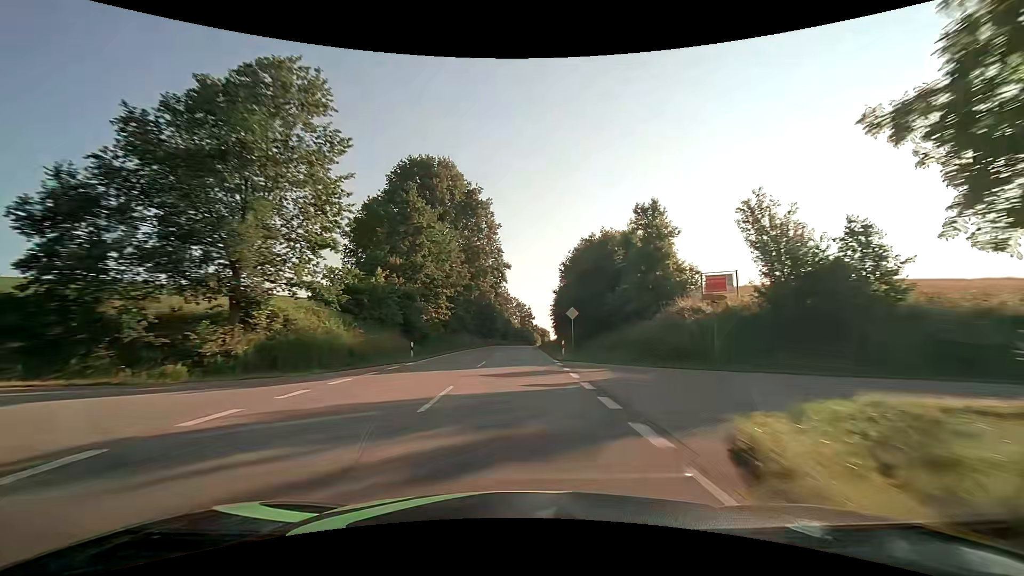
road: secondary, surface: asphalt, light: Day
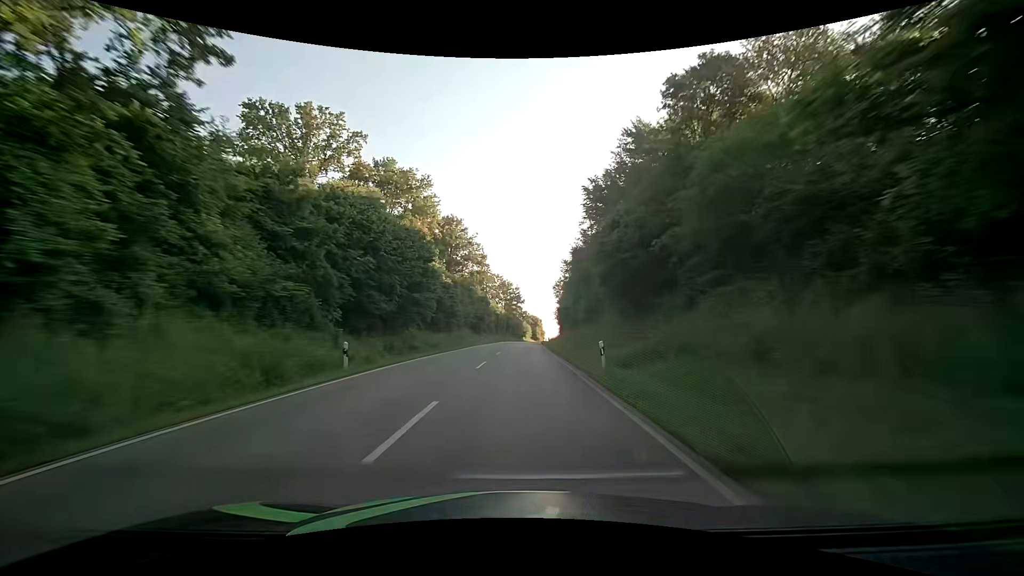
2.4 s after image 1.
(+0.8, +63.4) m; +2°
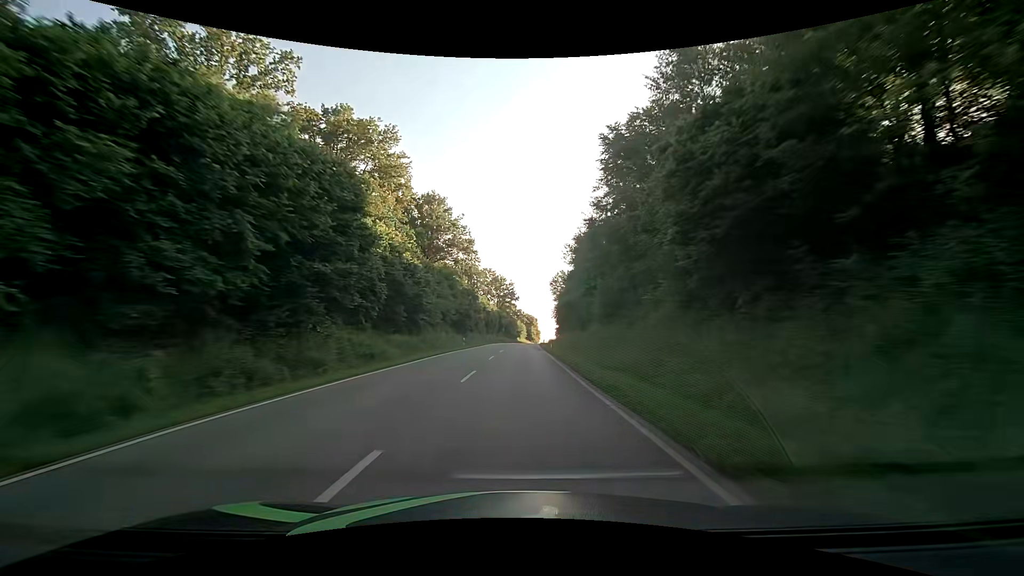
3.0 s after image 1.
(+0.1, +15.9) m; +1°
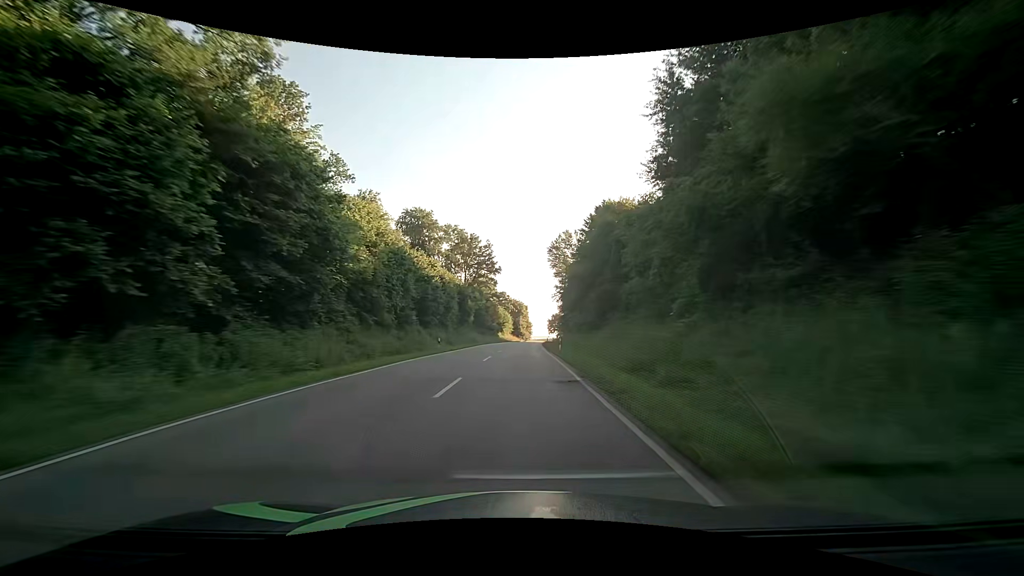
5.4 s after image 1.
(+1.0, +63.7) m; +2°
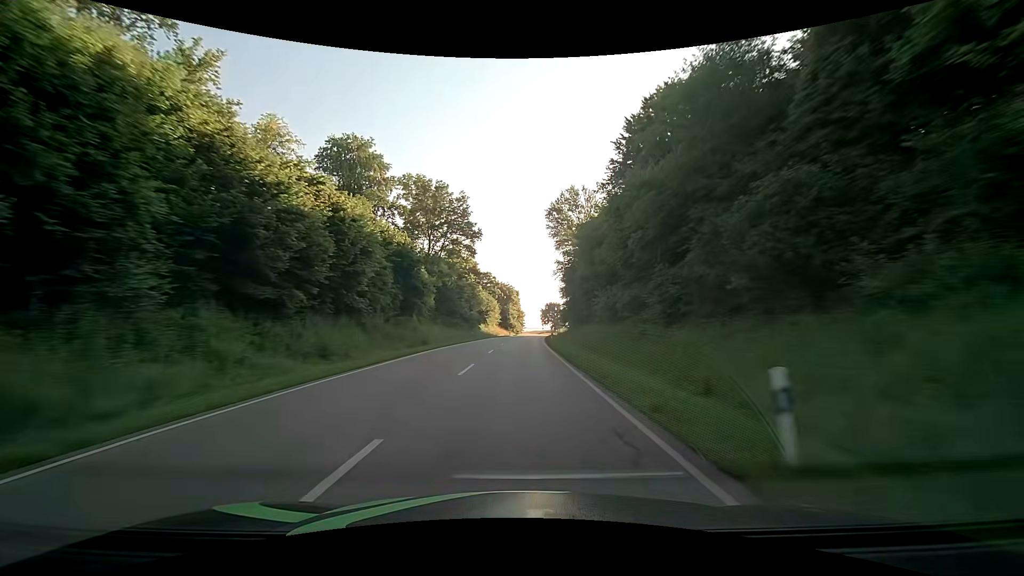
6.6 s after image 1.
(+0.2, +31.9) m; +1°
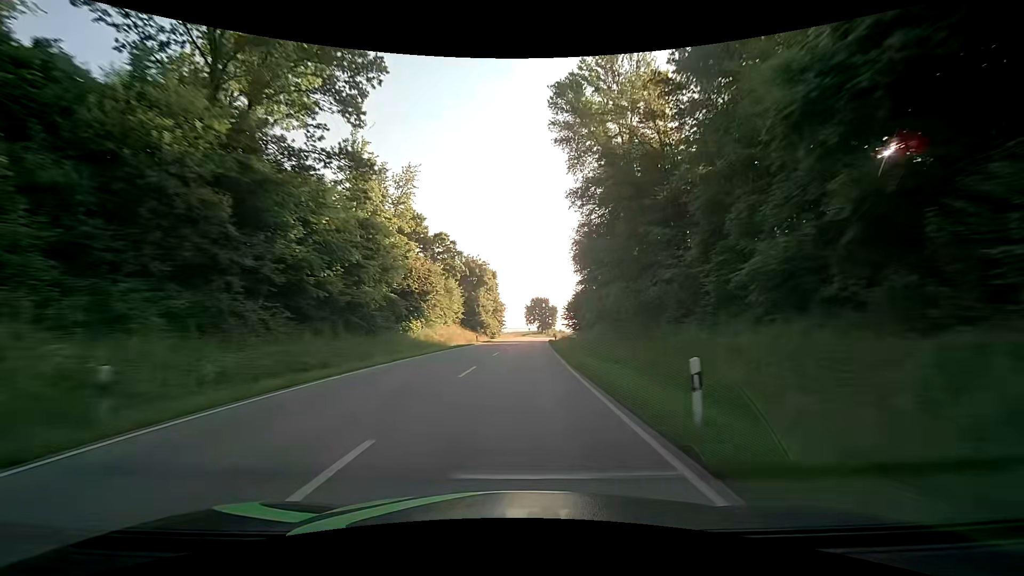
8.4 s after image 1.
(+0.8, +47.9) m; +2°
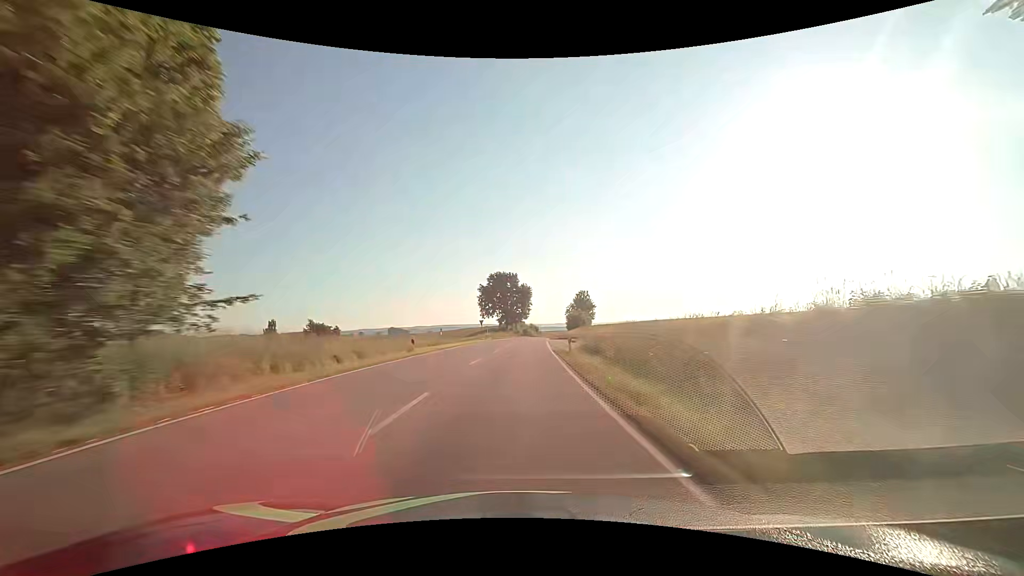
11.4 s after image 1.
(+3.2, +79.6) m; +4°
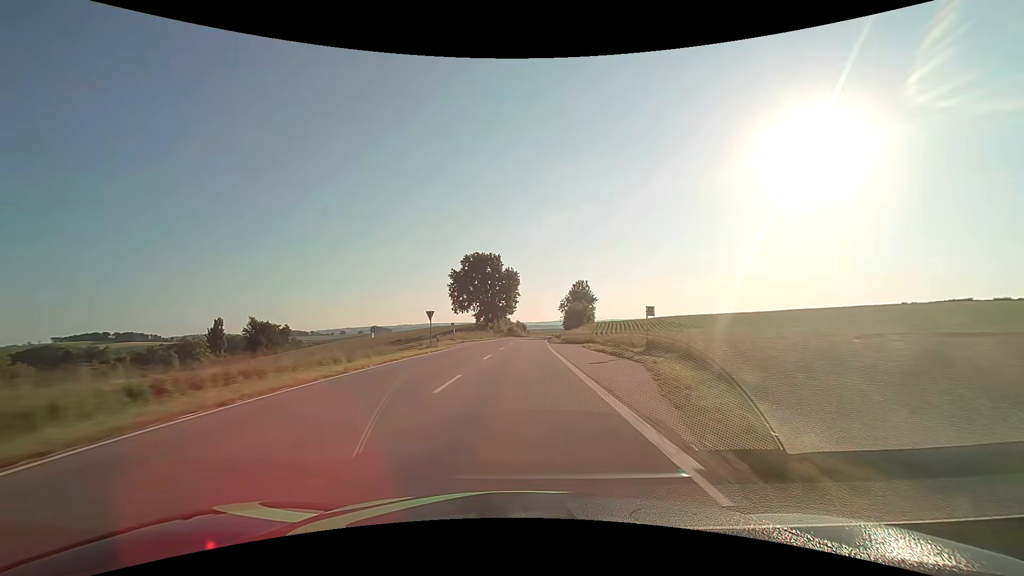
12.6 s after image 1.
(+0.5, +31.8) m; +2°
(0, +10) (0, +20) (0, +30) (+1, +40) (+1, +50) (+1, +60) (+2, +70) (+3, +80) (+3, +90) (+4, +100) m
